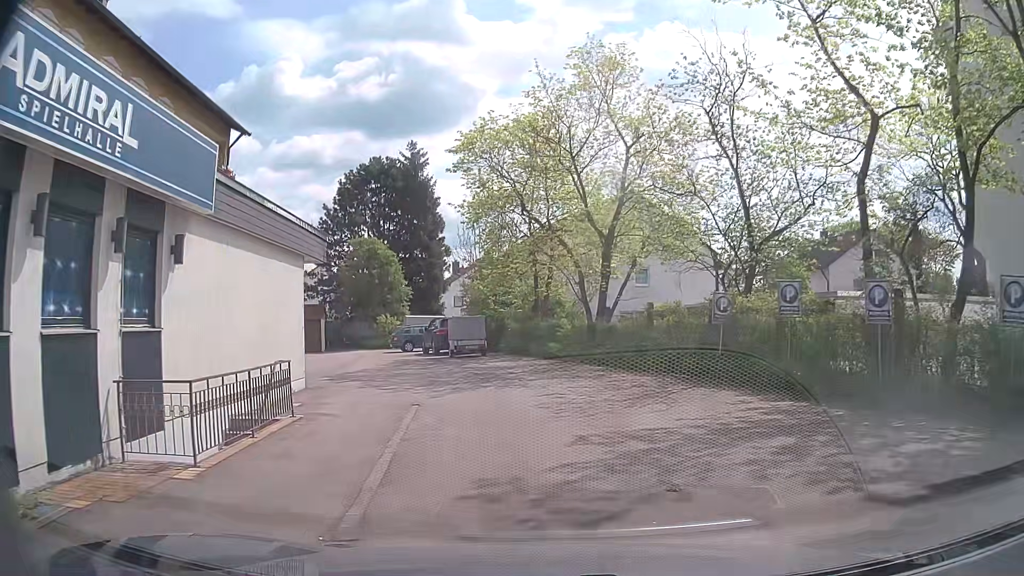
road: tertiary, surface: asphalt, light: Day
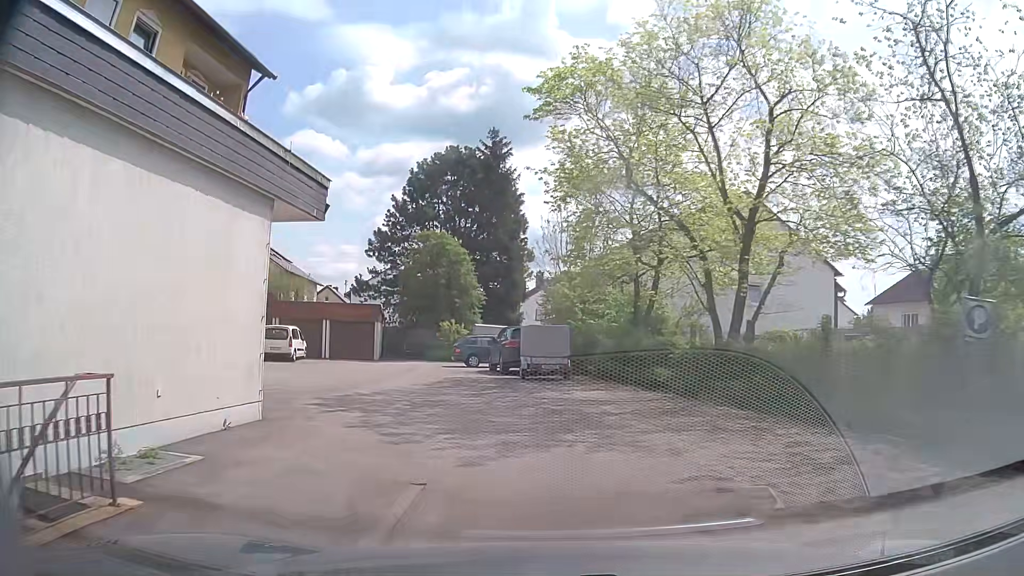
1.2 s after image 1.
(-0.3, +6.9) m; -8°
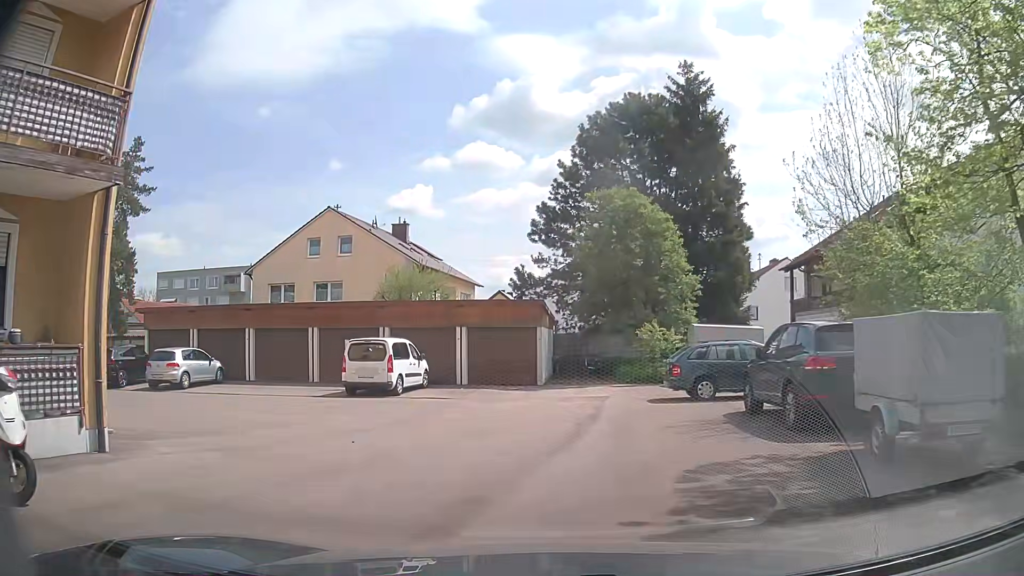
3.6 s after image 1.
(-1.5, +13.2) m; -13°
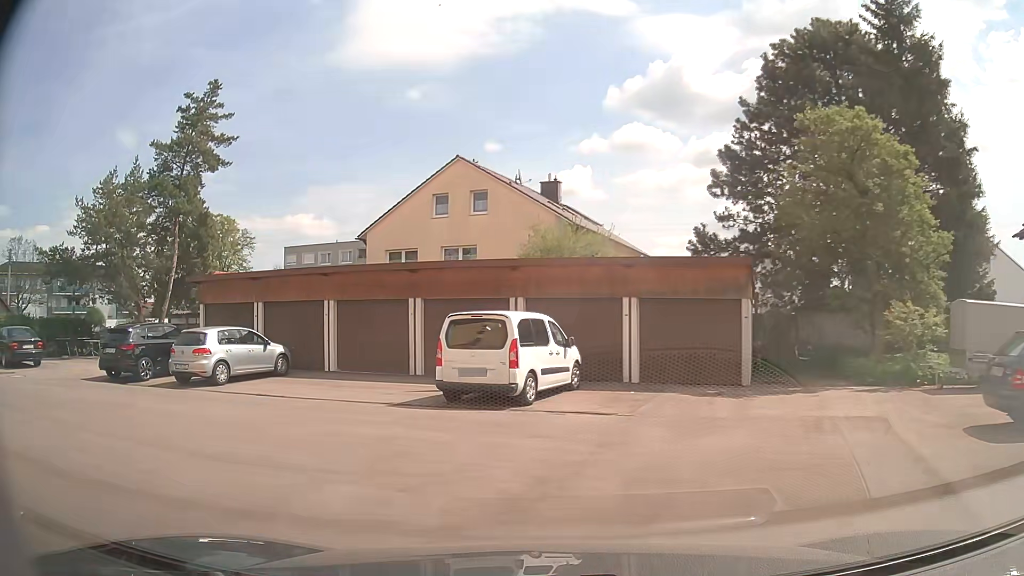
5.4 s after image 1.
(-0.8, +8.1) m; -14°
